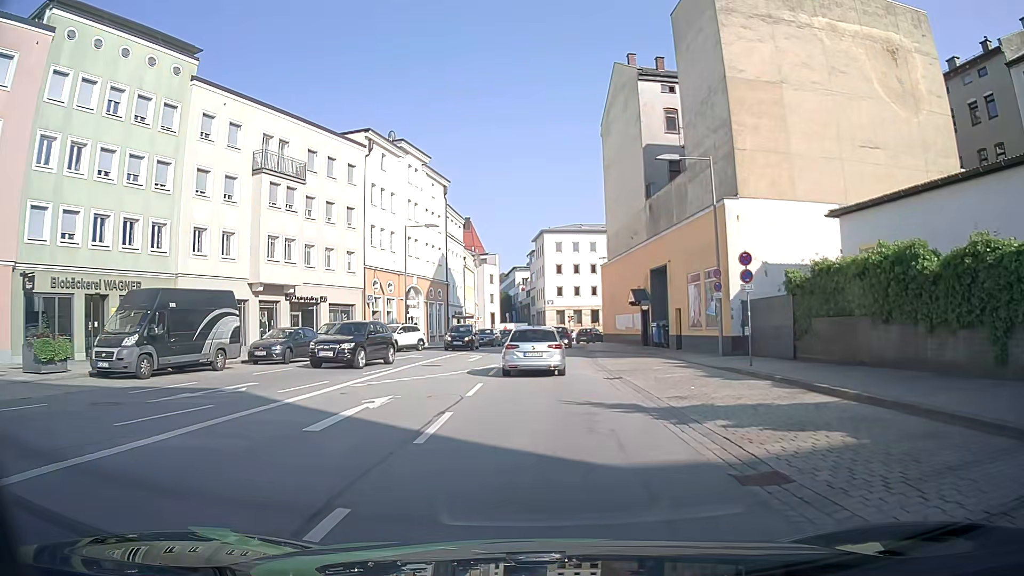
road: primary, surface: asphalt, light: Day
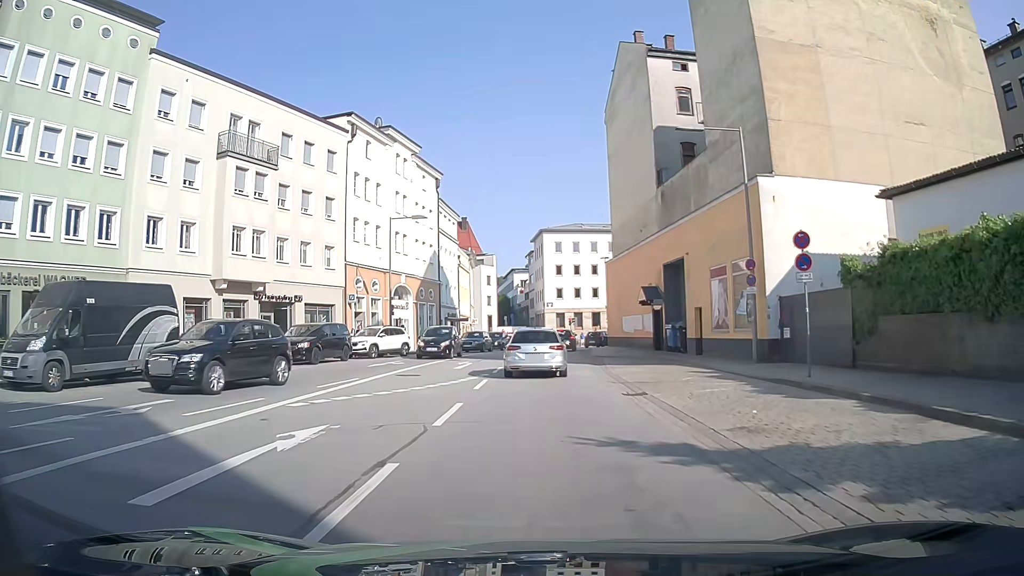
(0.0, +4.4) m; 0°
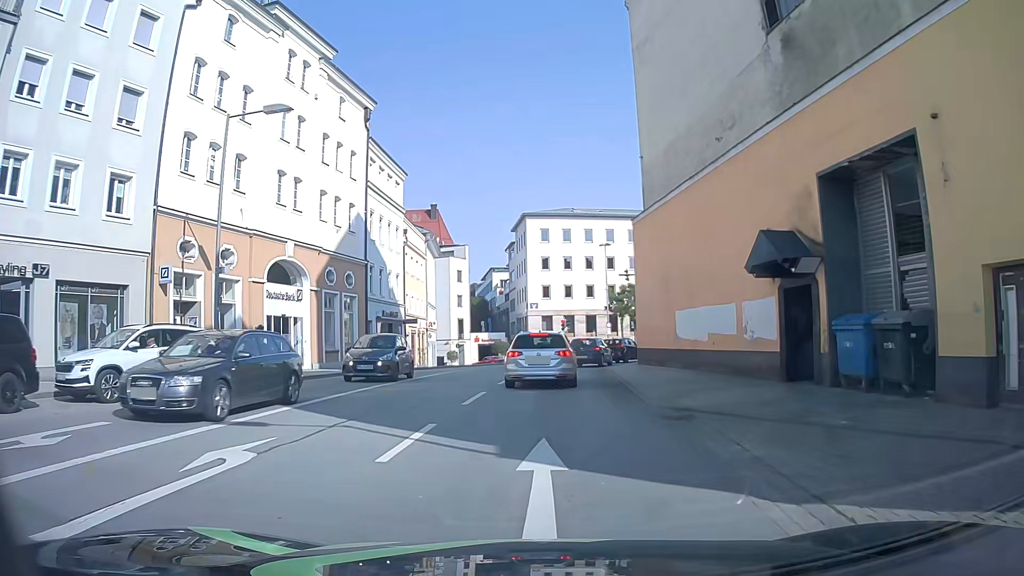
(+0.2, +20.7) m; +2°
